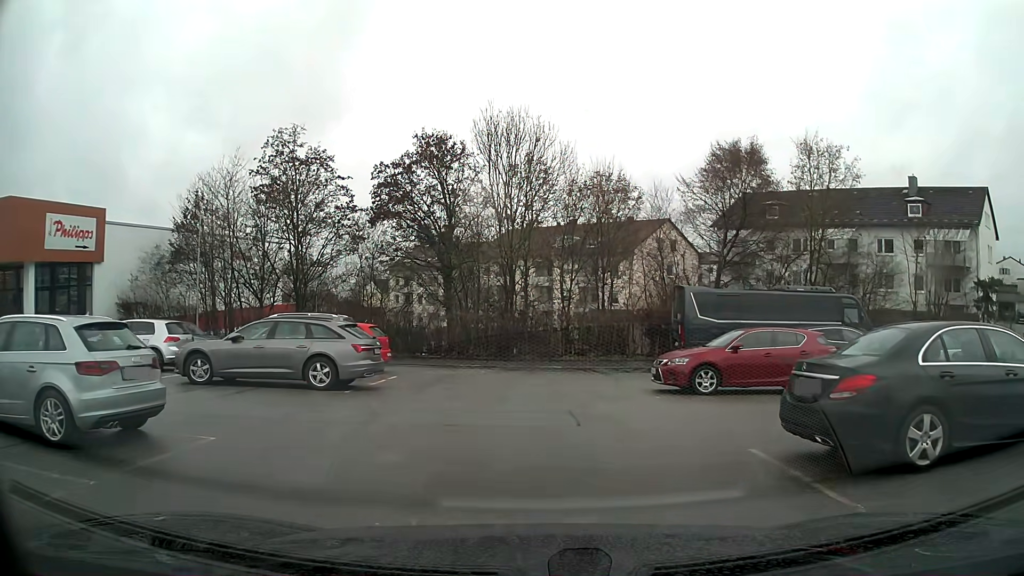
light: Day
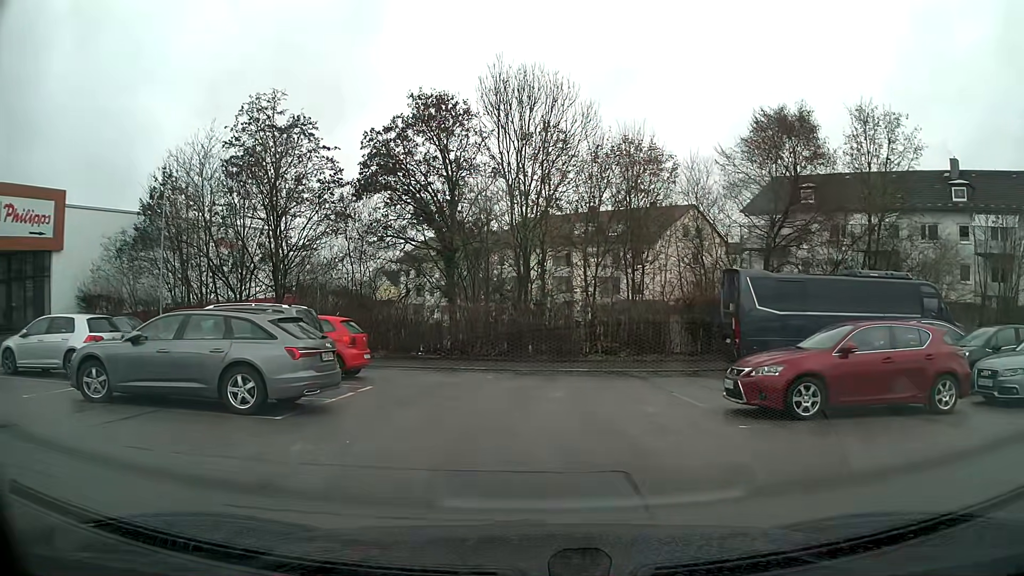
(-0.1, +4.6) m; -3°
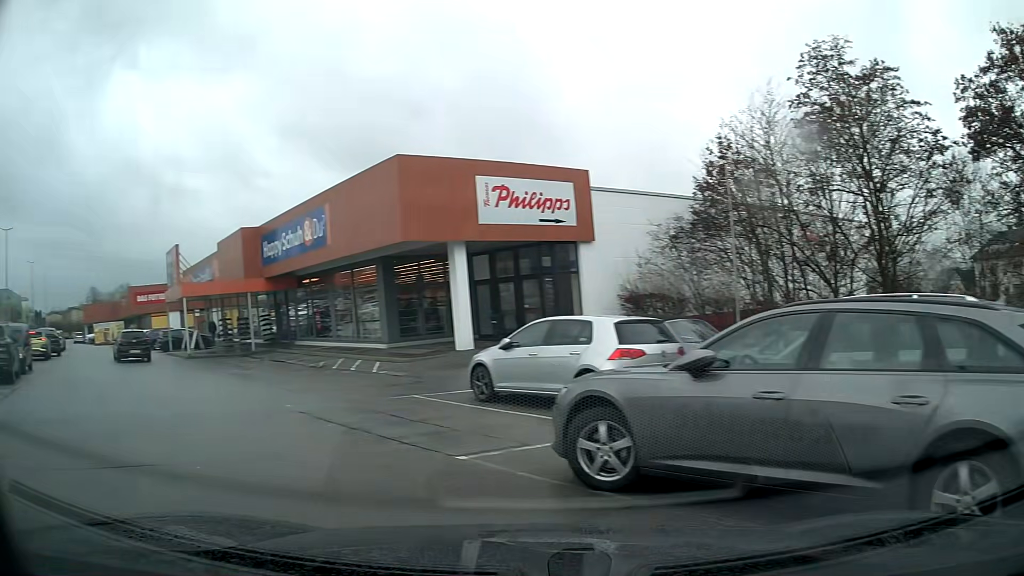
(-2.3, +5.6) m; -53°
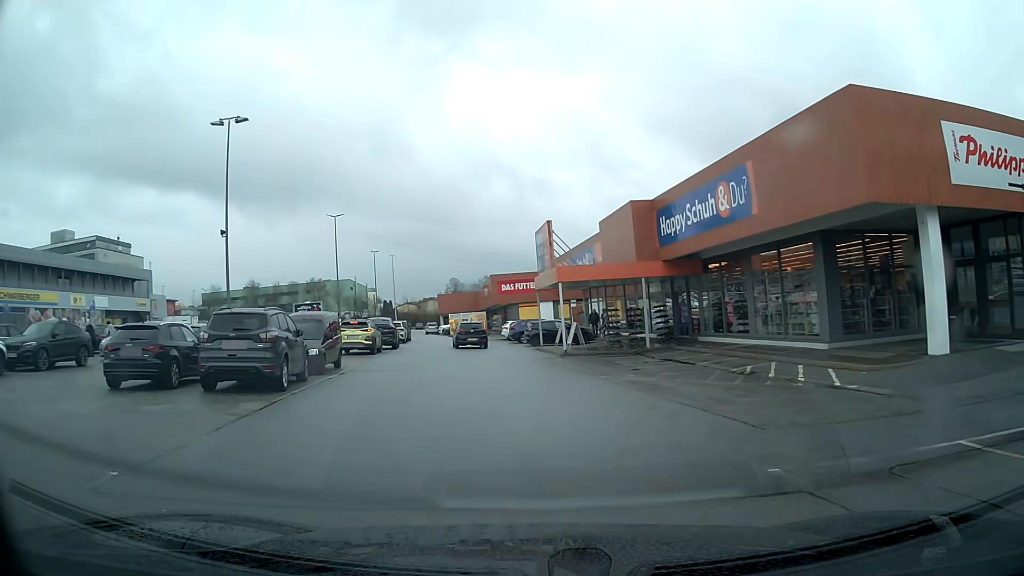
(-1.7, +5.6) m; -27°
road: service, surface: asphalt
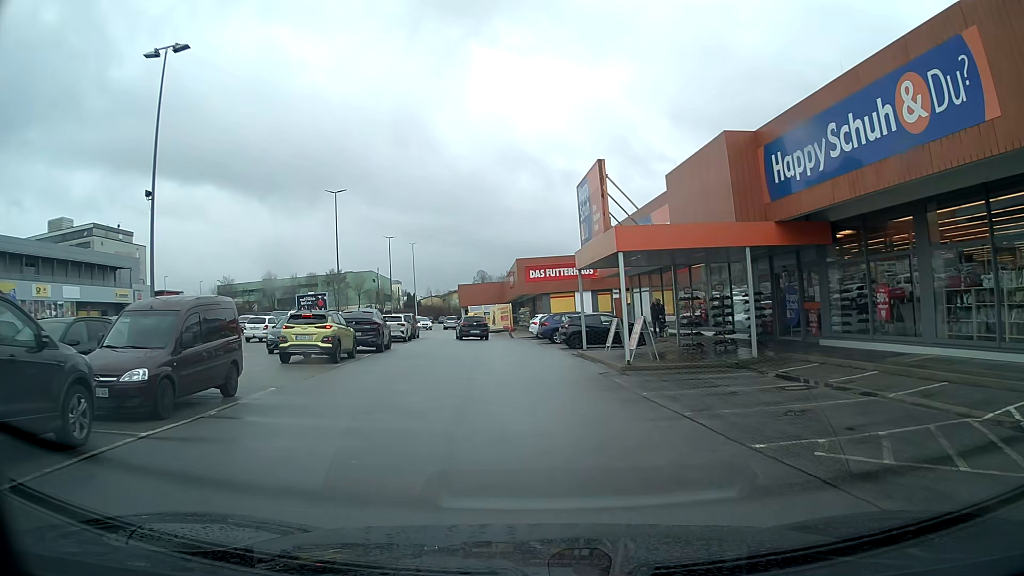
(-0.3, +10.0) m; -2°
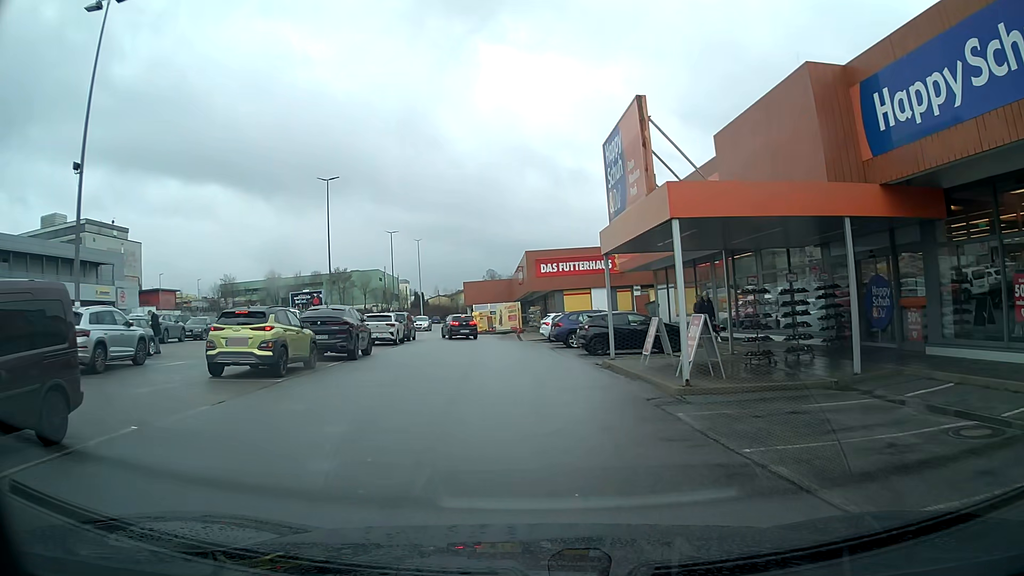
(0.0, +5.4) m; 0°
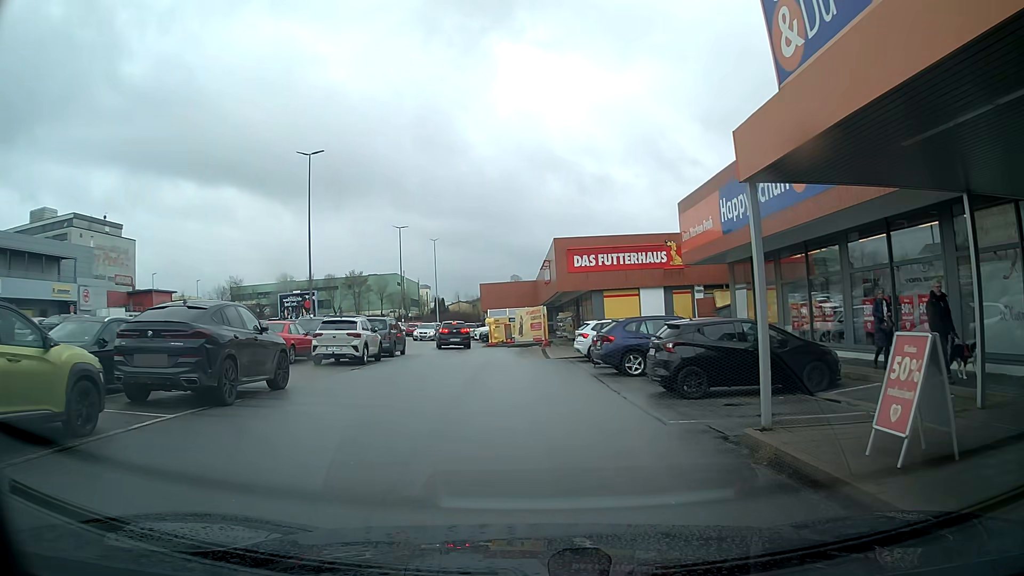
(-0.2, +10.5) m; -3°
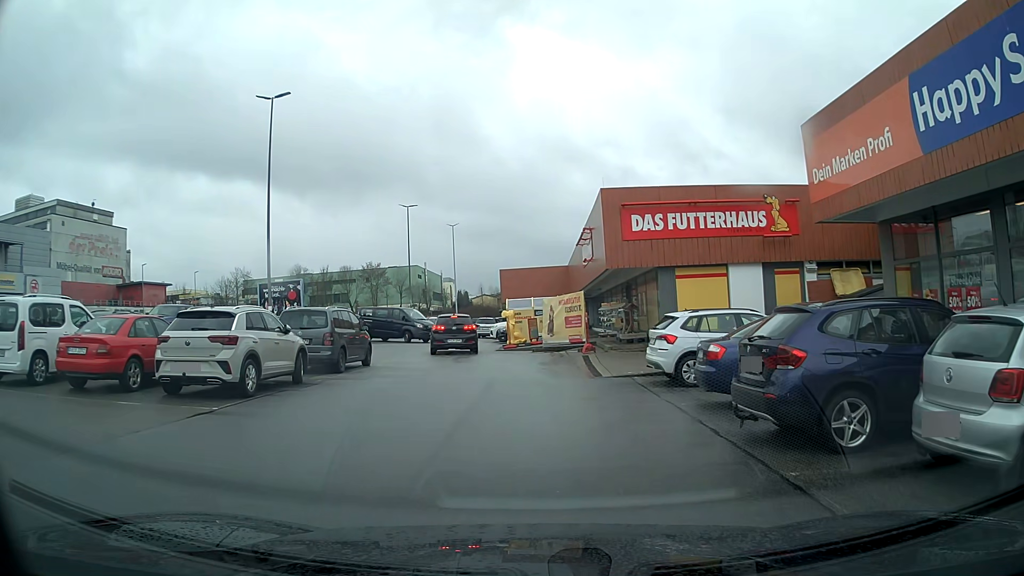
(-0.3, +11.0) m; -2°
(0, +10) (-1, +20) (-4, +30) (-5, +39) (-6, +49) (-6, +59) (-6, +69) (-6, +79) (-5, +89) (+3, +93) m
